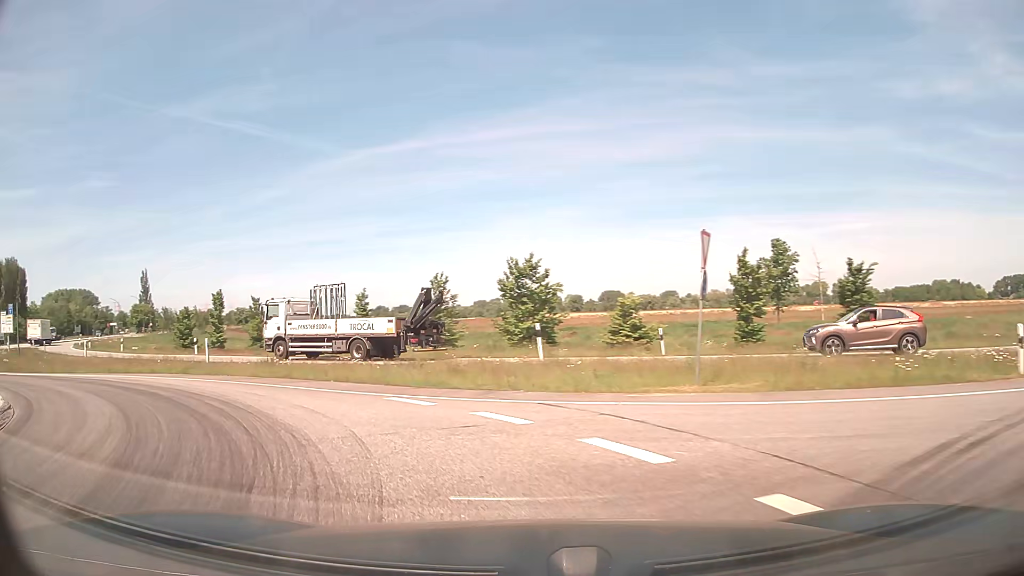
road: secondary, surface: asphalt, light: Day
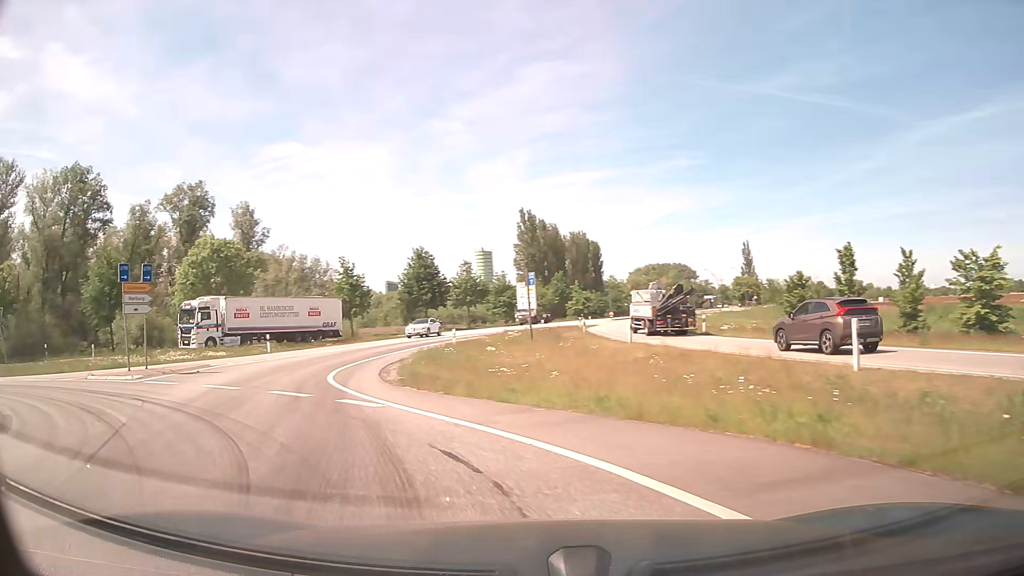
(-6.8, +15.1) m; -49°
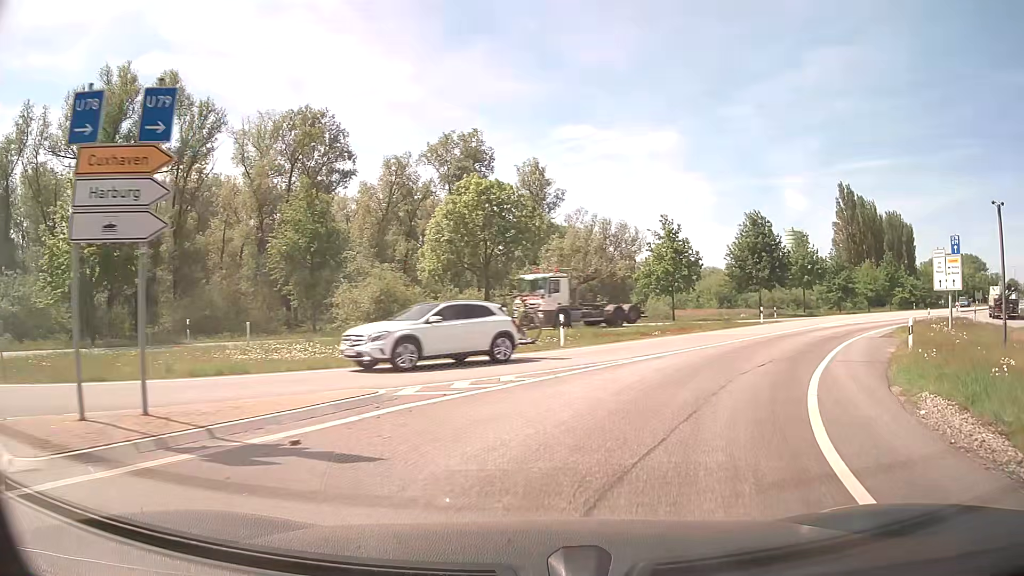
(-6.8, +16.2) m; -28°
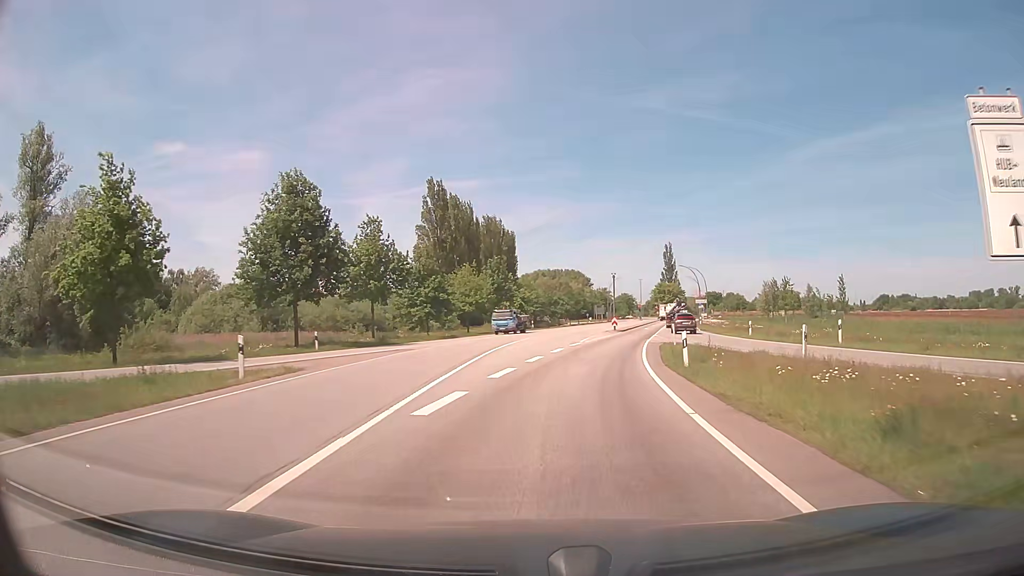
(+10.7, +26.2) m; +36°
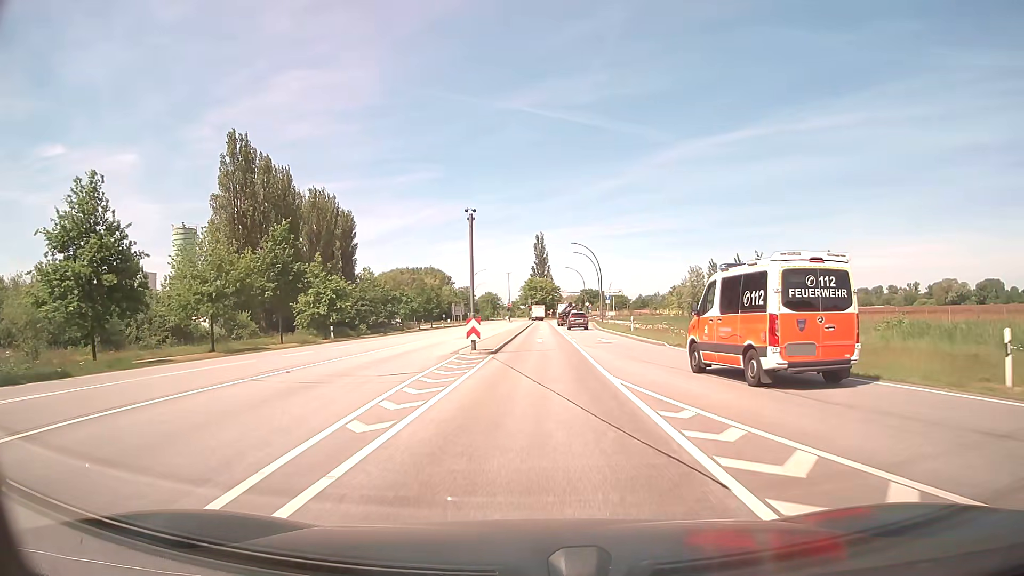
(+4.2, +36.2) m; +11°
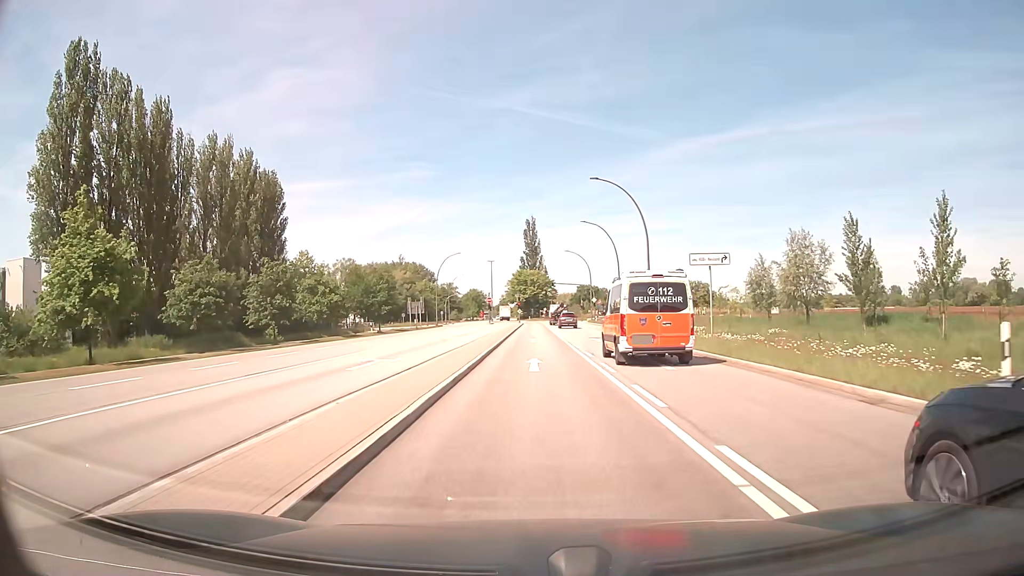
(+0.4, +37.8) m; +1°
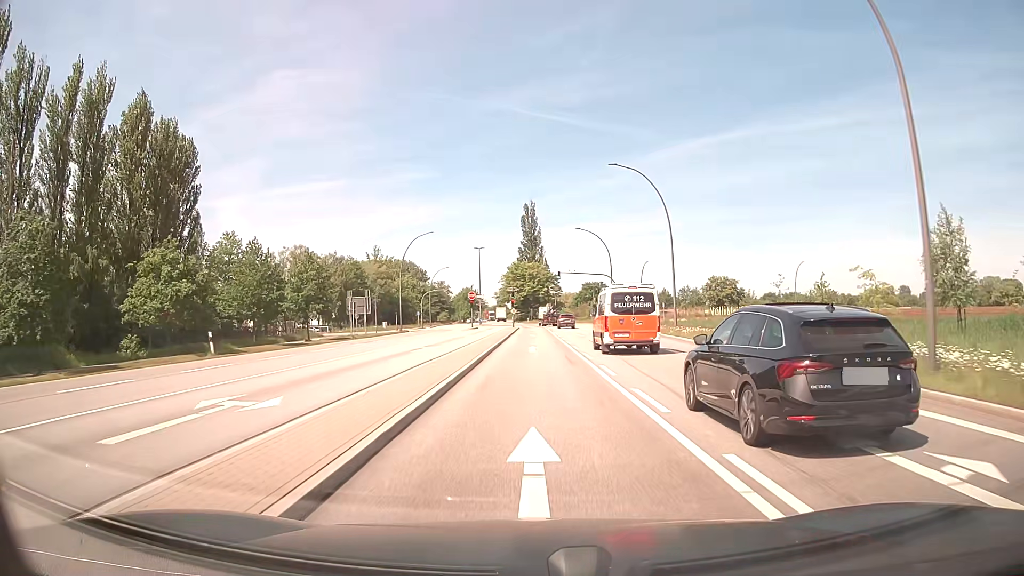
(+0.1, +30.5) m; 0°
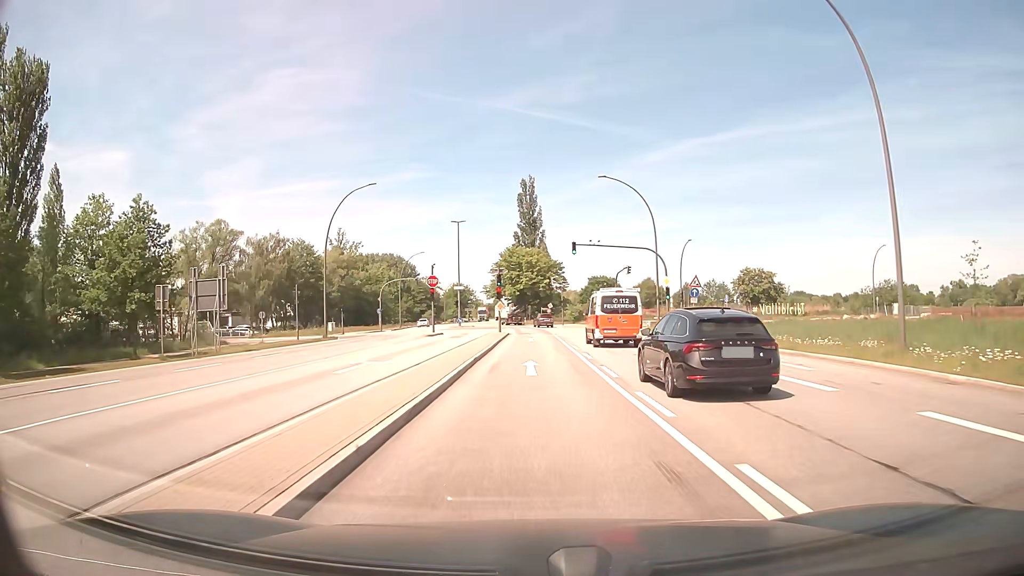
(0.0, +30.6) m; 0°
(0, +10) (0, +20) (0, +30) (0, +40) (0, +50) (0, +60) (0, +70) (-1, +80) (-3, +90) (-5, +100) m
